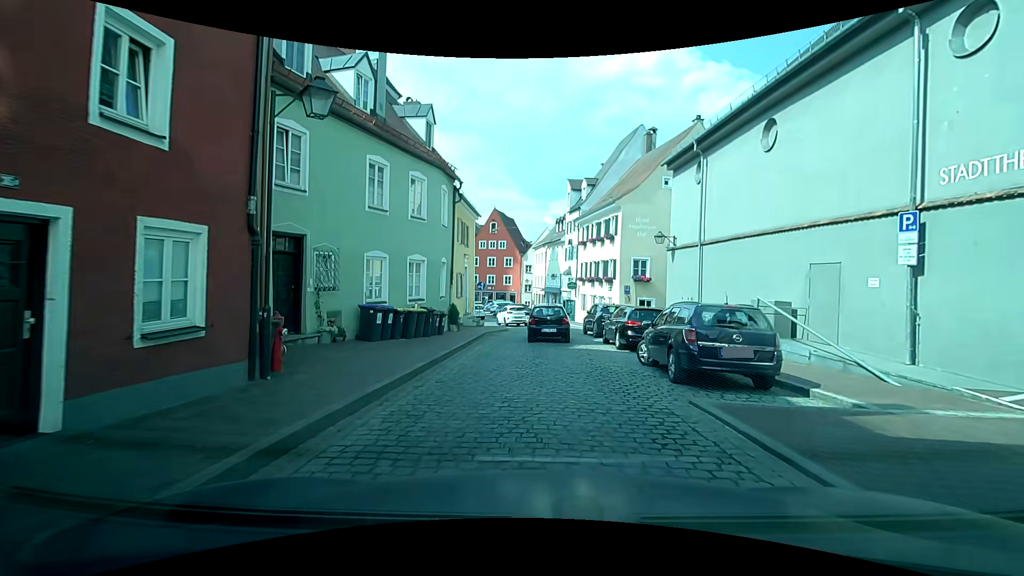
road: residential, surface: sett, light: Day
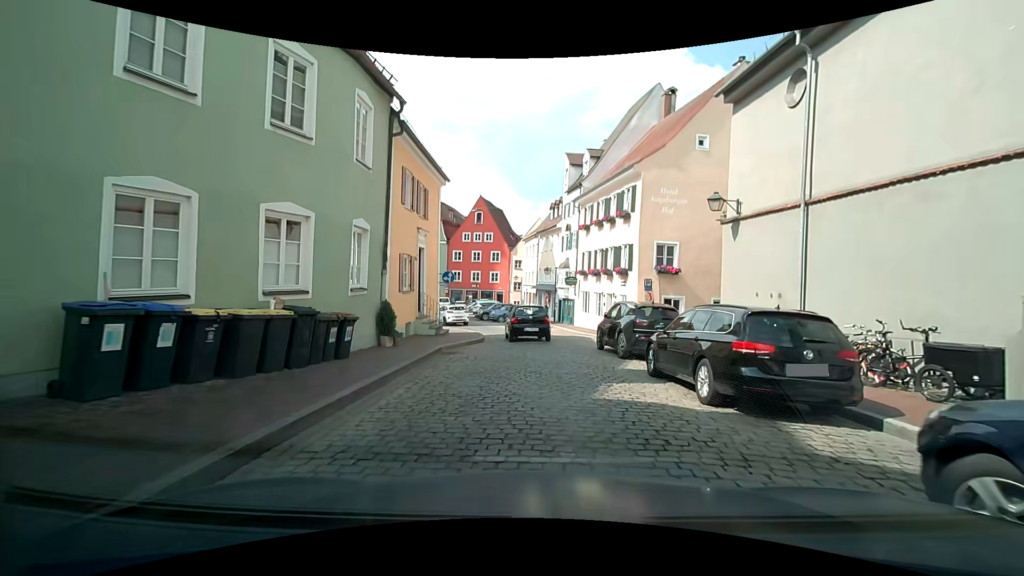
(0.0, +9.1) m; 0°
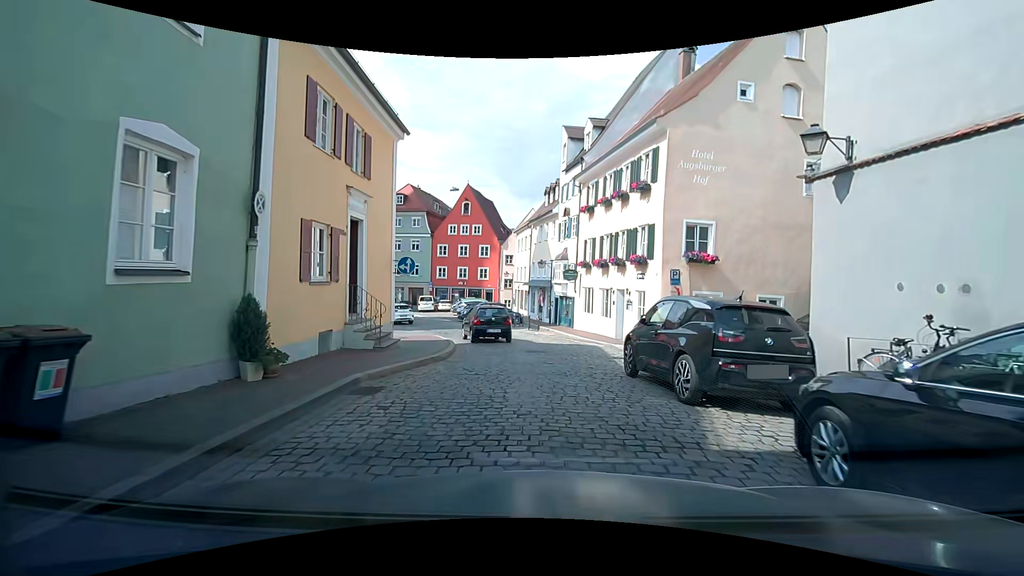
(+0.2, +6.3) m; 0°
